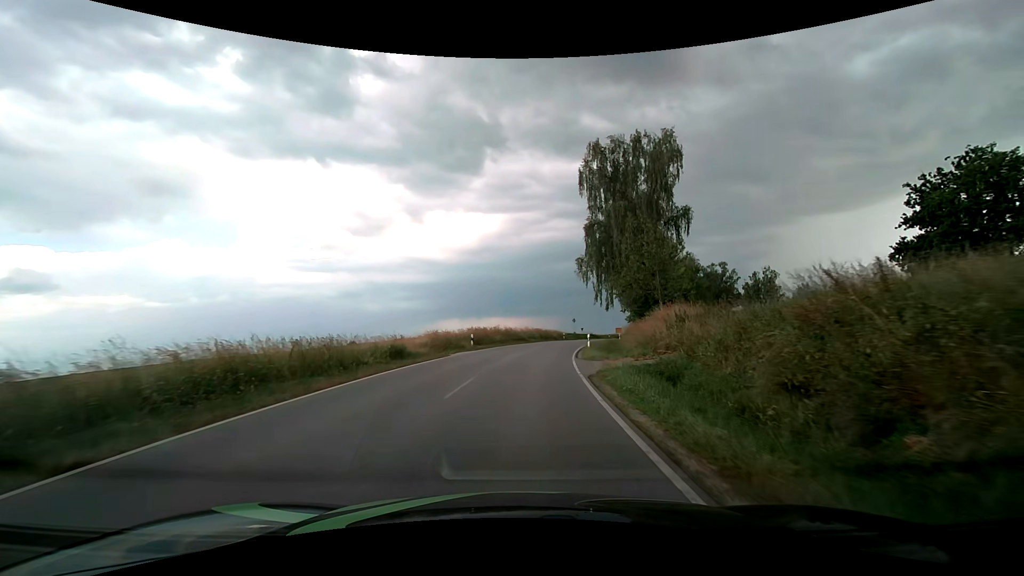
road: tertiary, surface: asphalt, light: Day
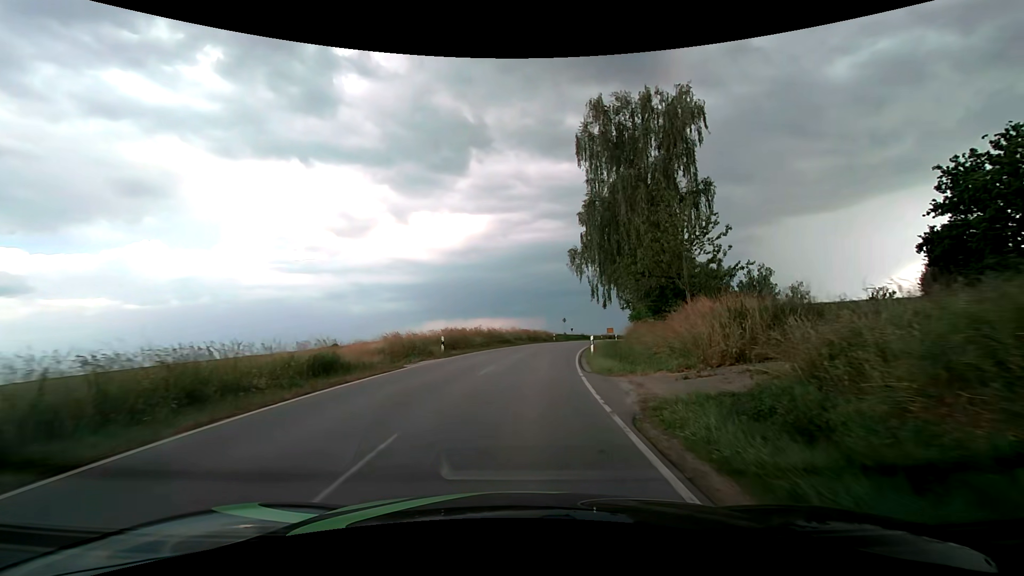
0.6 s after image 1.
(+0.1, +7.2) m; +2°
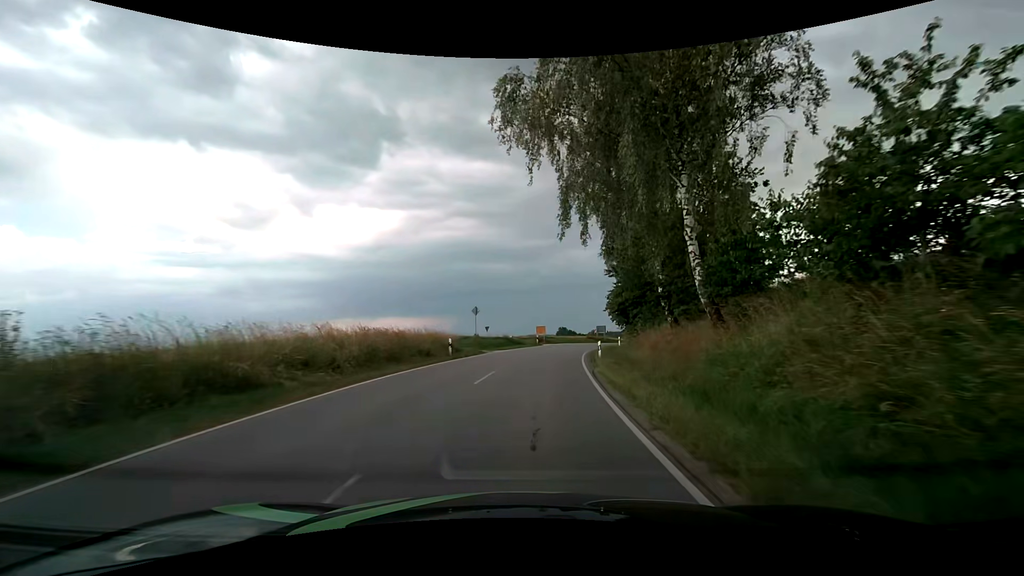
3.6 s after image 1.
(+3.0, +37.1) m; +10°
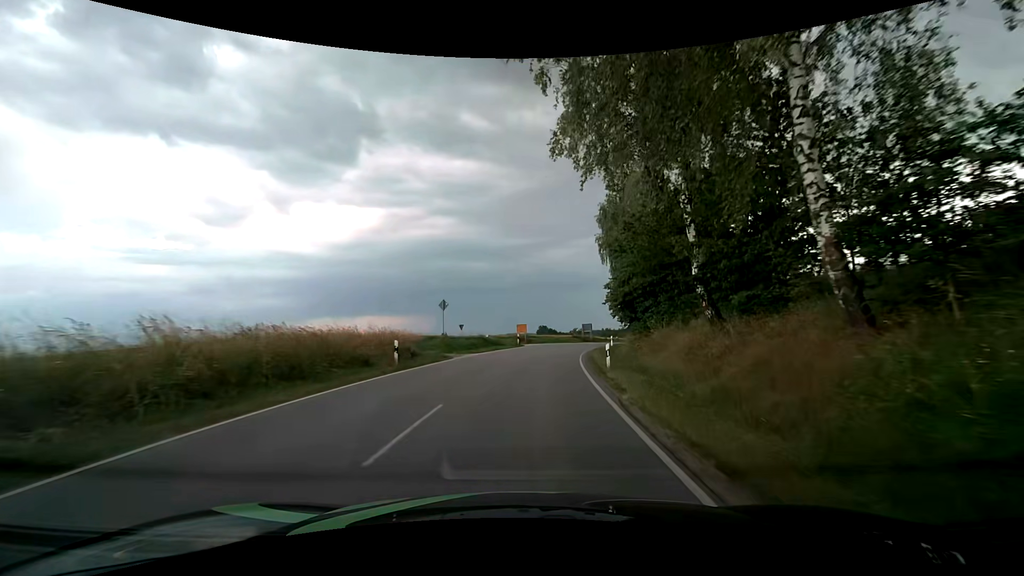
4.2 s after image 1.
(+0.2, +7.6) m; +3°
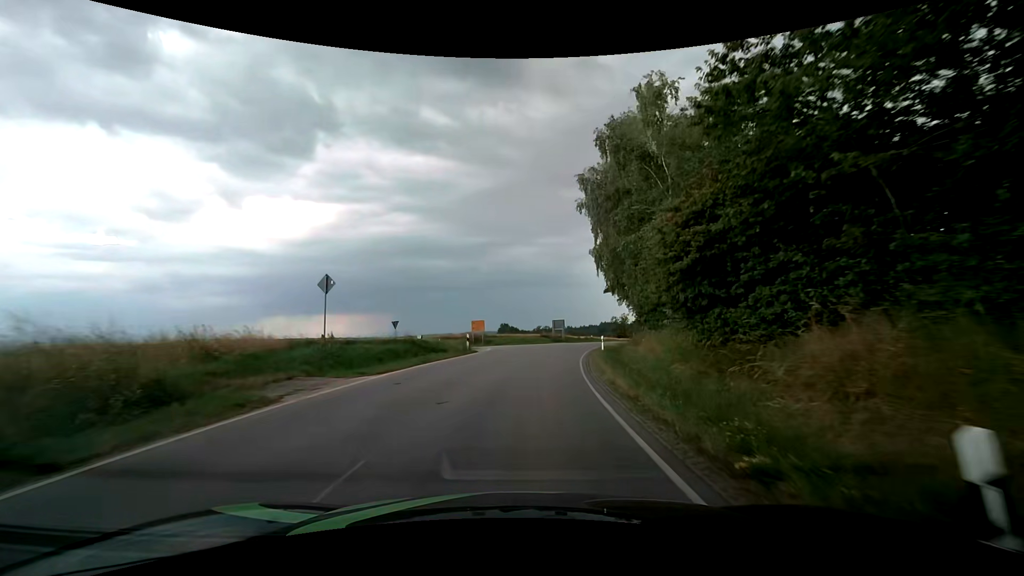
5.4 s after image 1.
(+0.6, +15.4) m; +4°
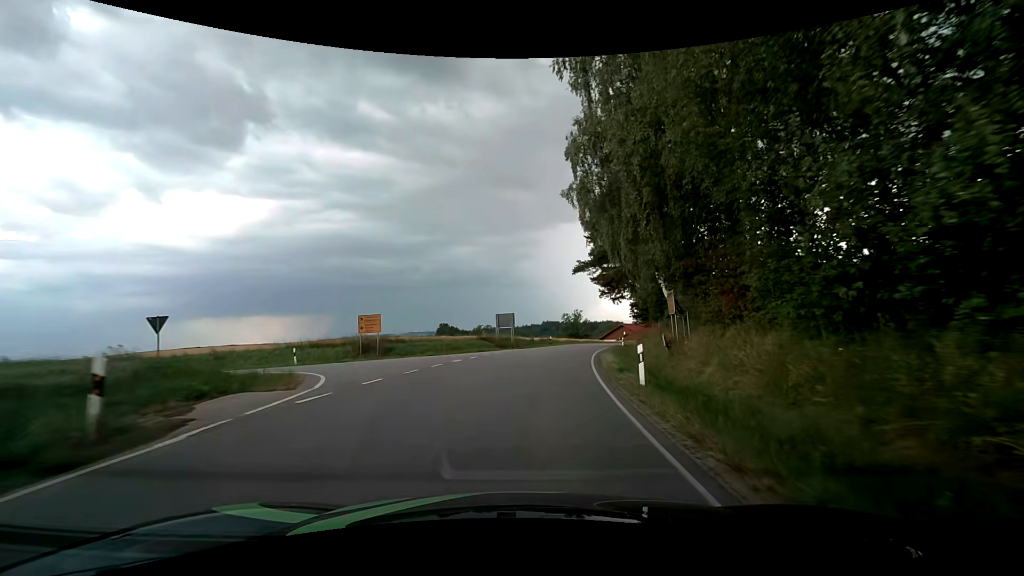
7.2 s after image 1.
(+1.3, +23.3) m; +7°
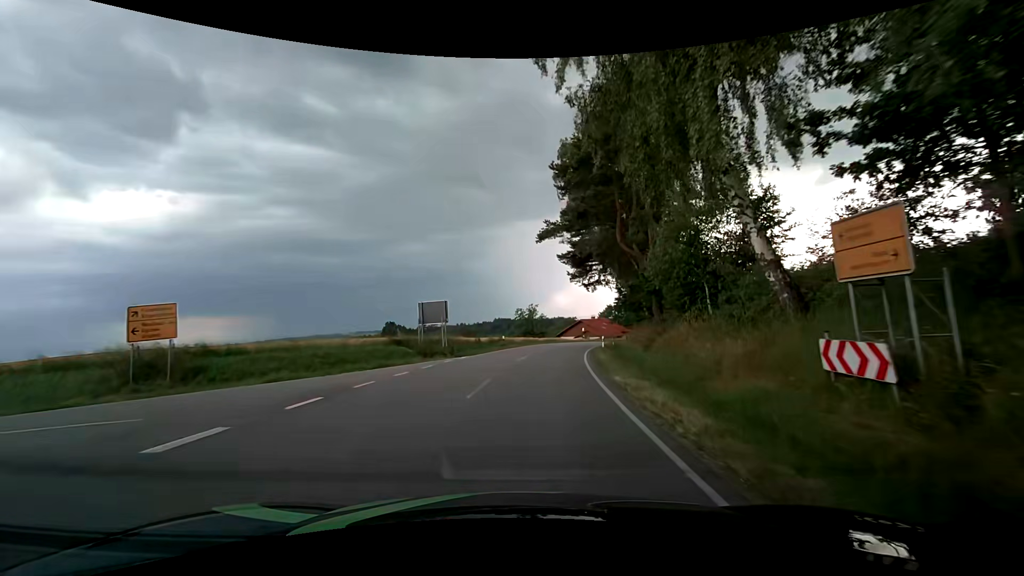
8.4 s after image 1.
(+0.7, +15.5) m; +6°
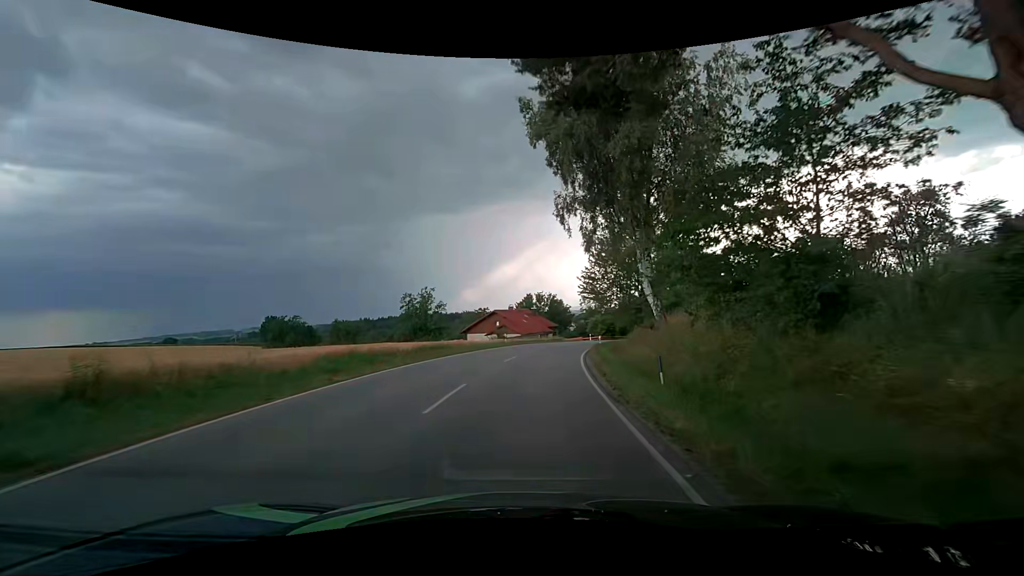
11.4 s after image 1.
(+3.5, +37.1) m; +11°
(0, +10) (+1, +20) (+2, +30) (+4, +40) (+6, +50) (+8, +59) (+11, +69) (+15, +78) (+19, +87) (+23, +96) m
